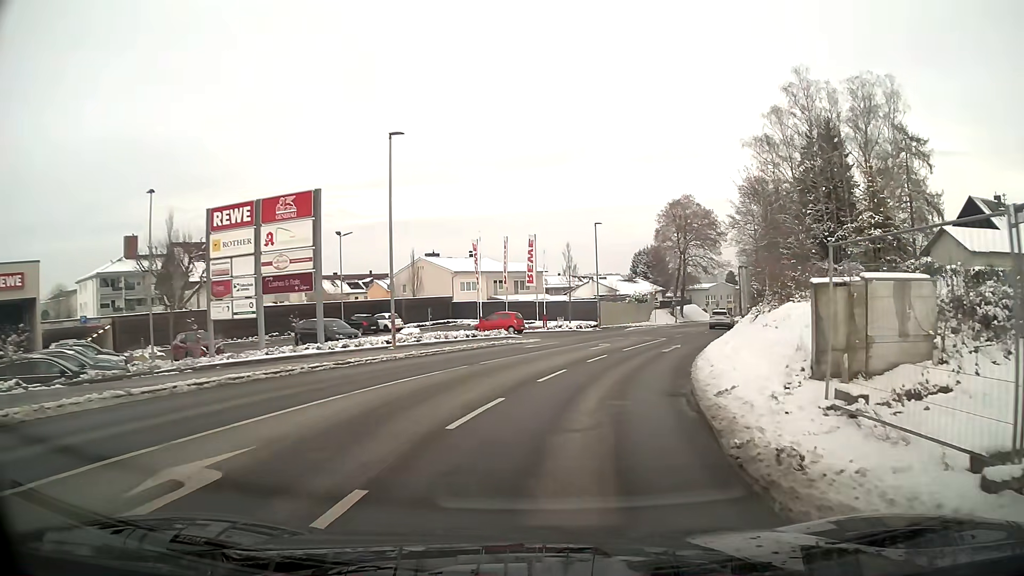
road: tertiary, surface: asphalt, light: Day
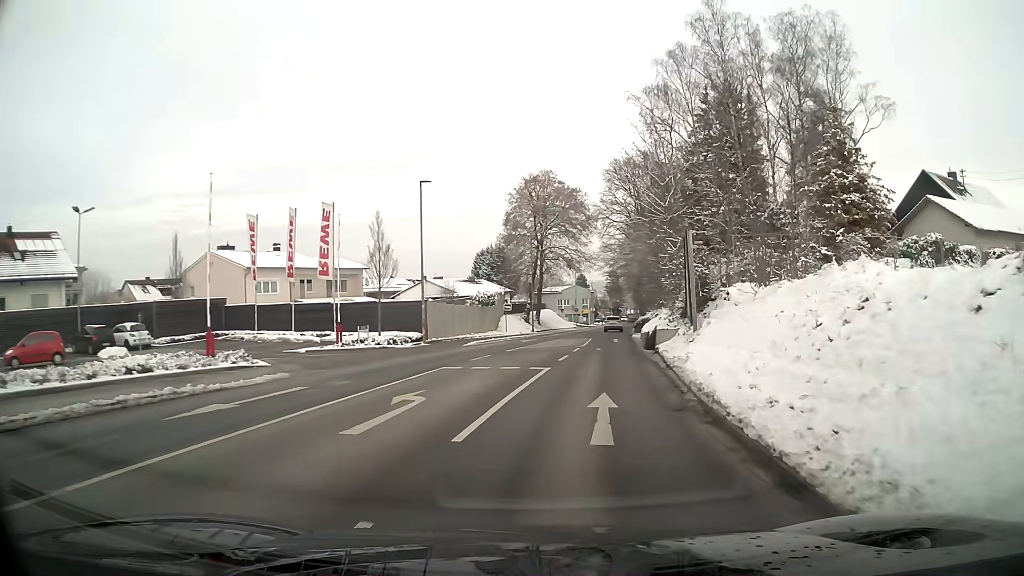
(+2.1, +18.3) m; +13°
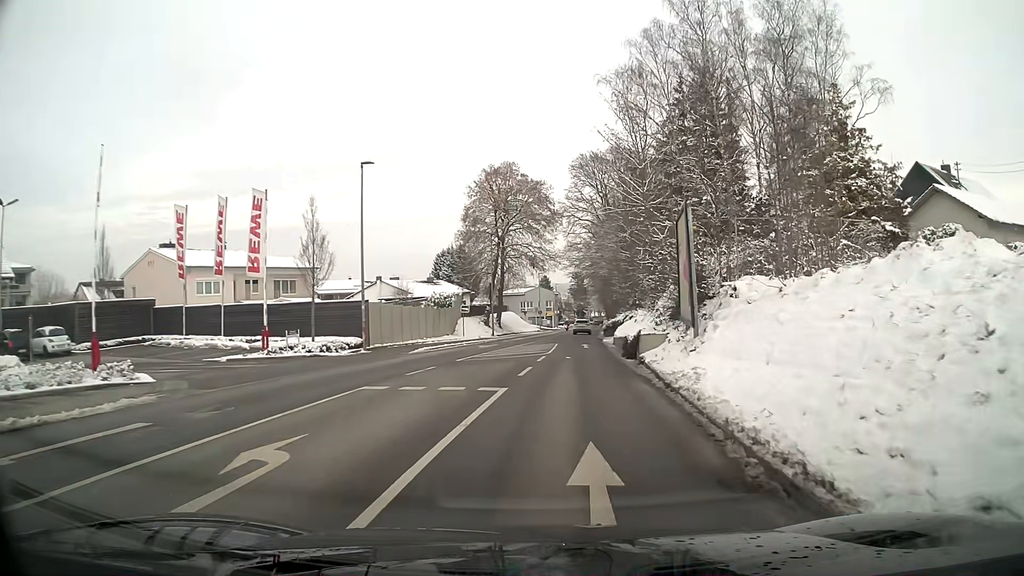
(+0.1, +4.8) m; +2°
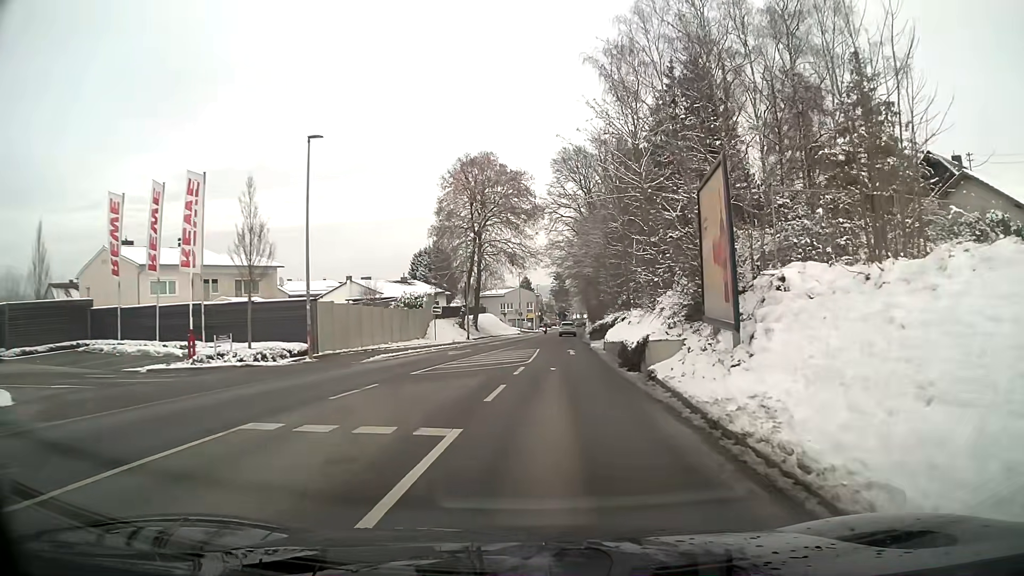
(+0.1, +4.8) m; +1°
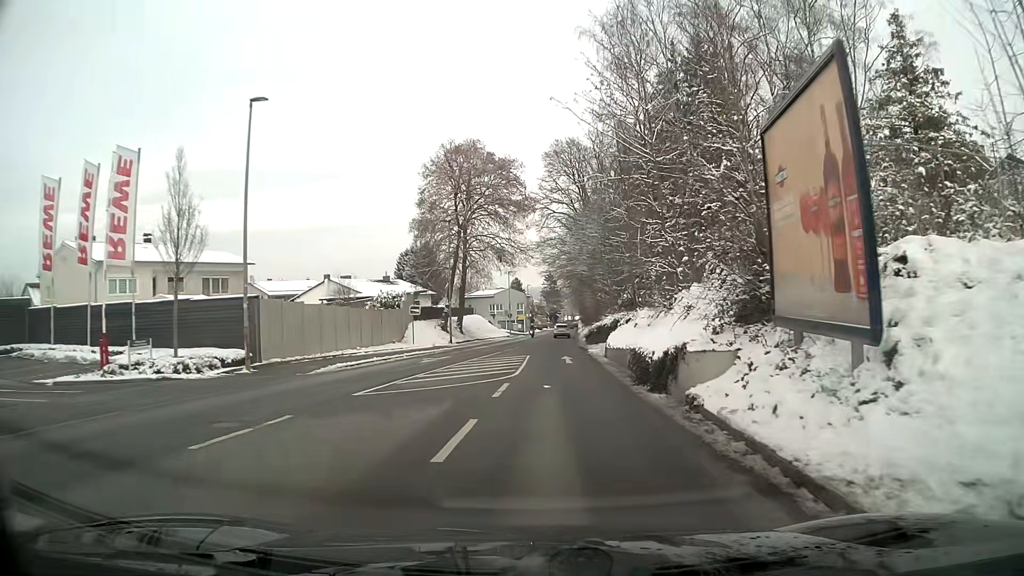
(0.0, +4.8) m; +1°
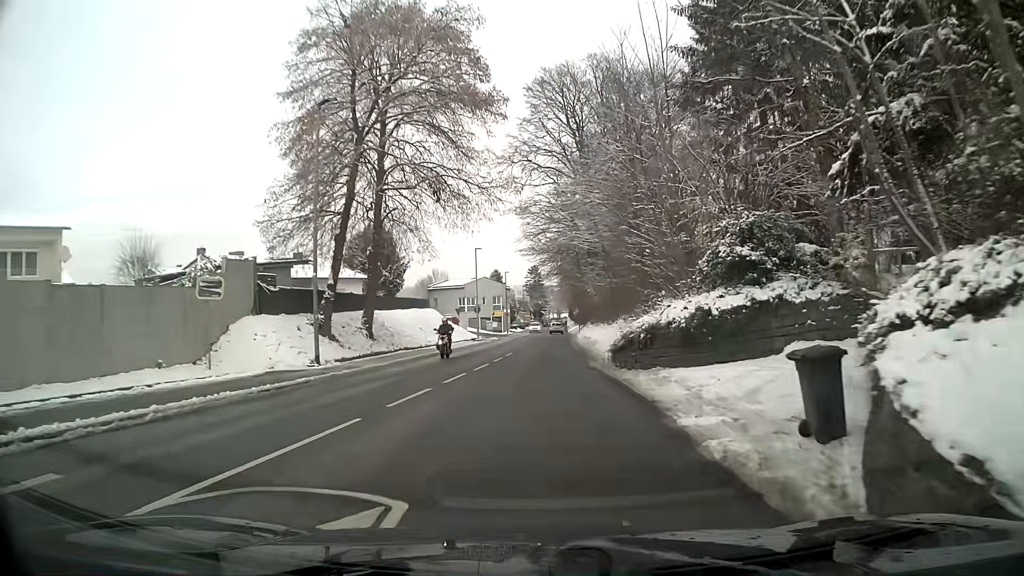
(+0.4, +24.2) m; +1°
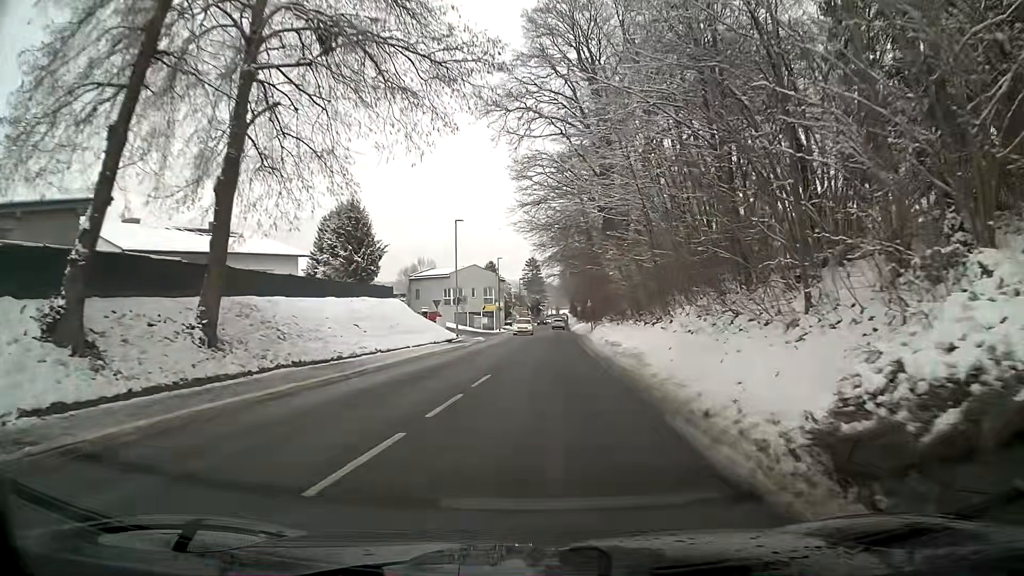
(-0.1, +14.7) m; 0°
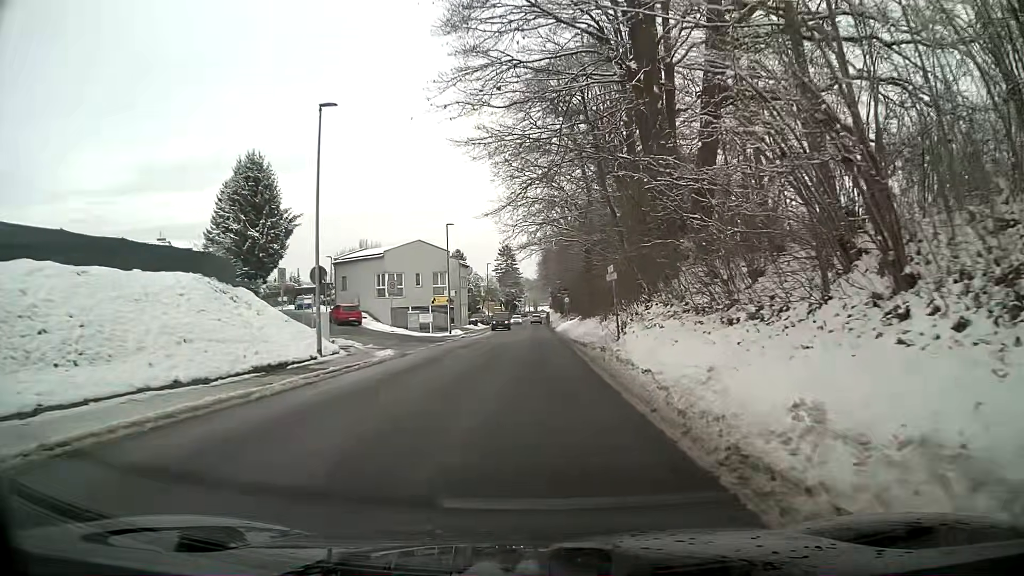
(+0.5, +25.0) m; +1°
(0, +10) (0, +20) (0, +30) (0, +40) (0, +50) (+1, +60) (+1, +70) (0, +80) (0, +90) (0, +100) m
